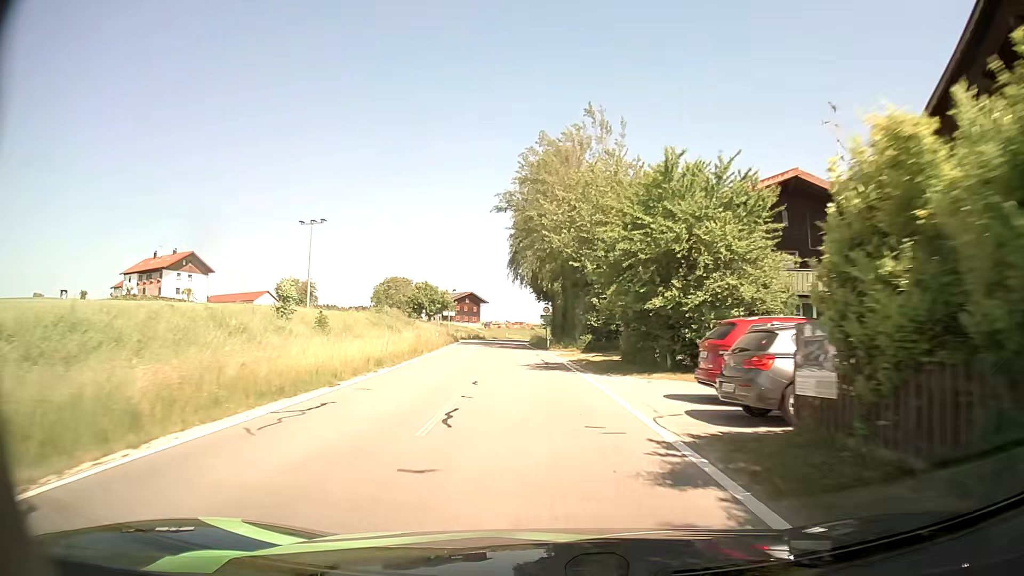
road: tertiary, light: Day
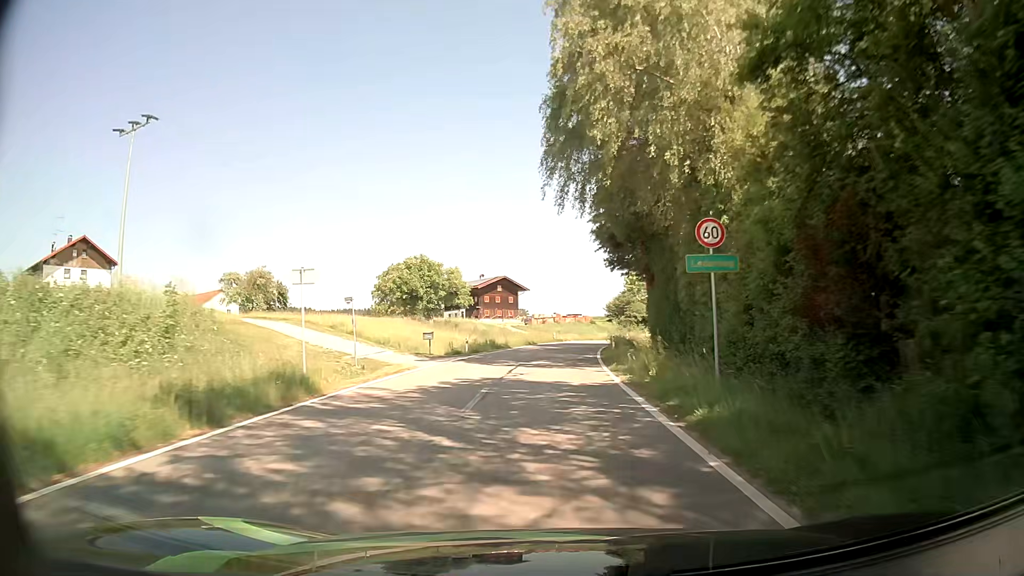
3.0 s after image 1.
(-2.7, +46.3) m; -5°
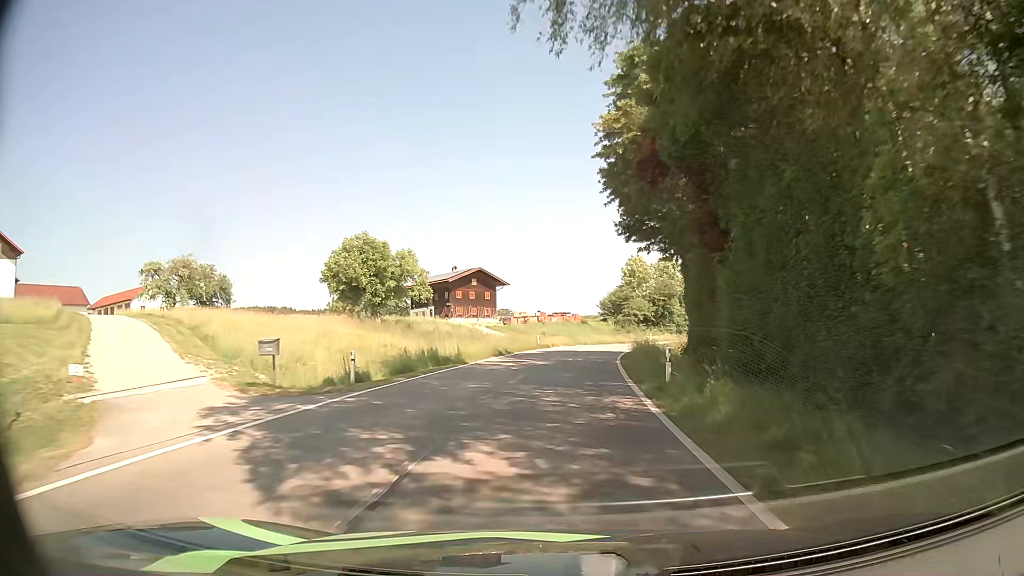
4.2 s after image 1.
(+0.2, +17.8) m; +1°
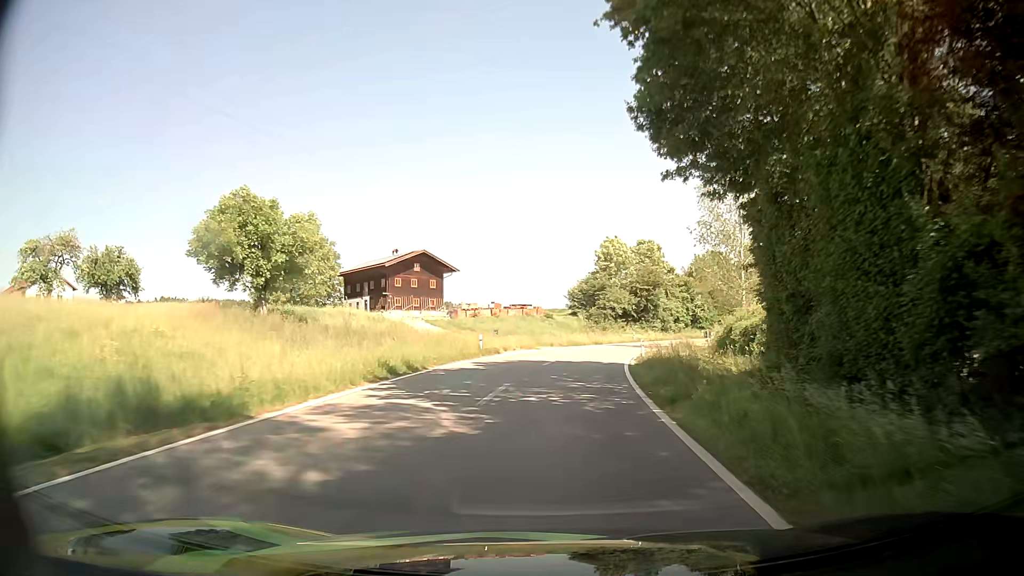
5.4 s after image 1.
(+0.5, +17.5) m; +4°
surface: asphalt
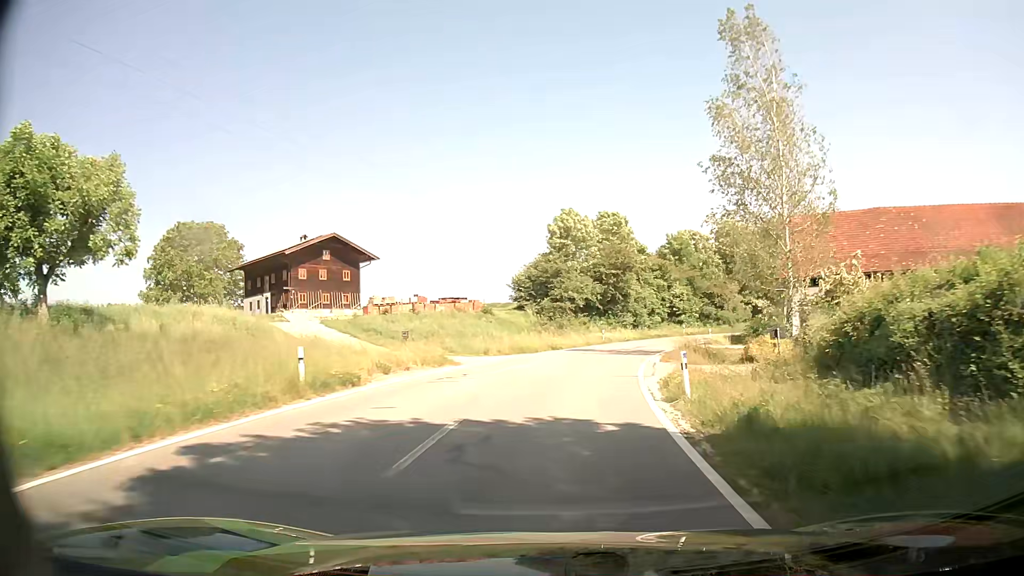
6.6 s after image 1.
(+0.7, +17.2) m; +5°
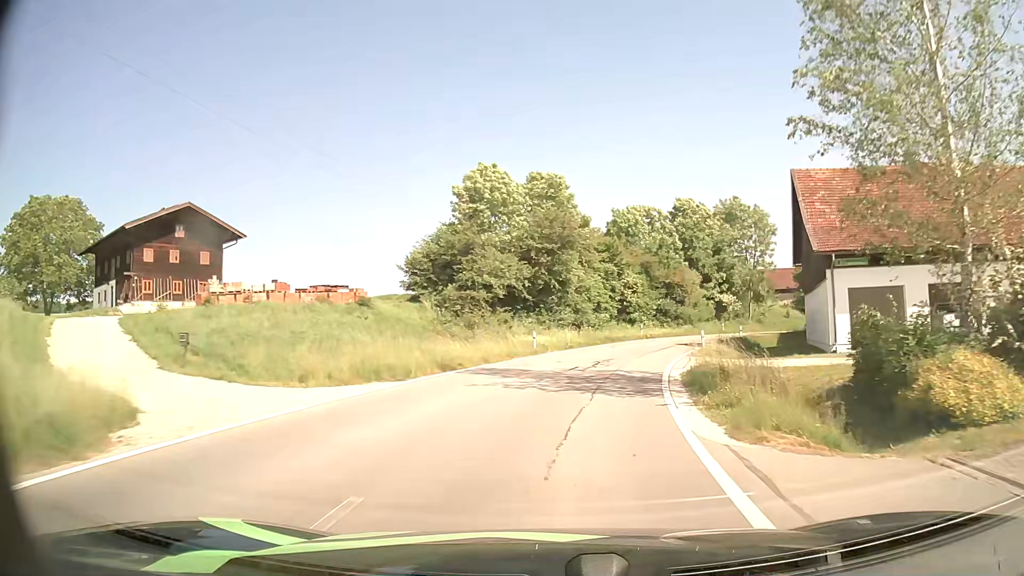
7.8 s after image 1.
(+0.8, +16.9) m; +6°
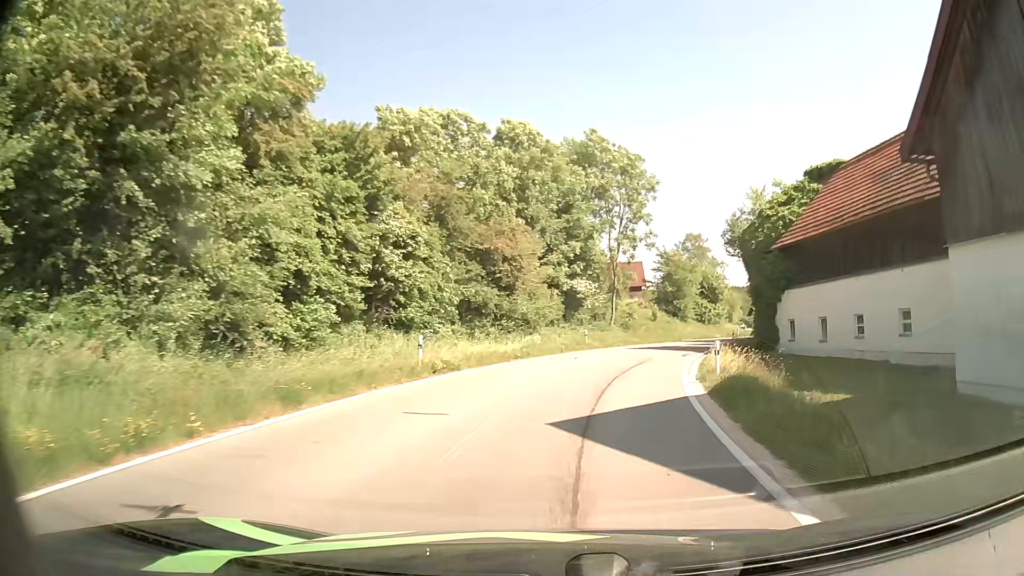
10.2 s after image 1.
(+4.3, +29.5) m; +17°
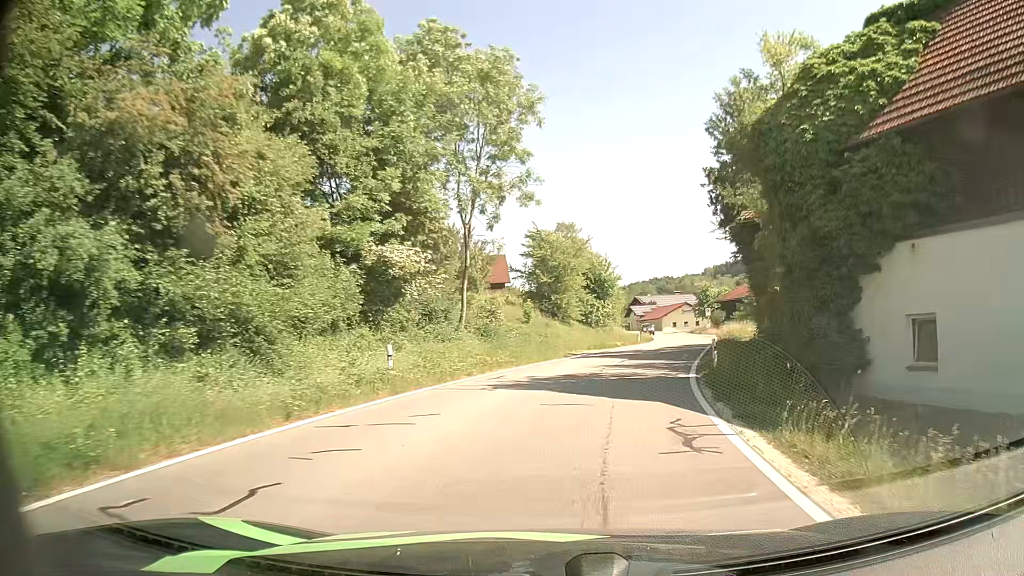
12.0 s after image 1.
(+2.0, +19.5) m; +11°
(+1, +10) (+2, +20) (+5, +29) (+8, +39) (+11, +49) (+13, +58) (+15, +68) (+17, +78) (+18, +88) (+19, +98) m
